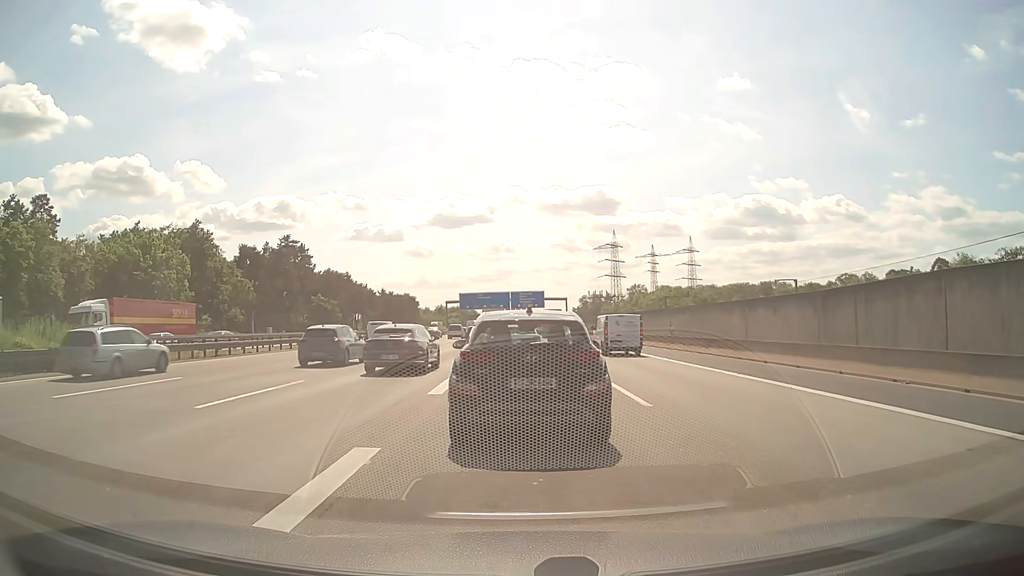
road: motorway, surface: asphalt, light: Day
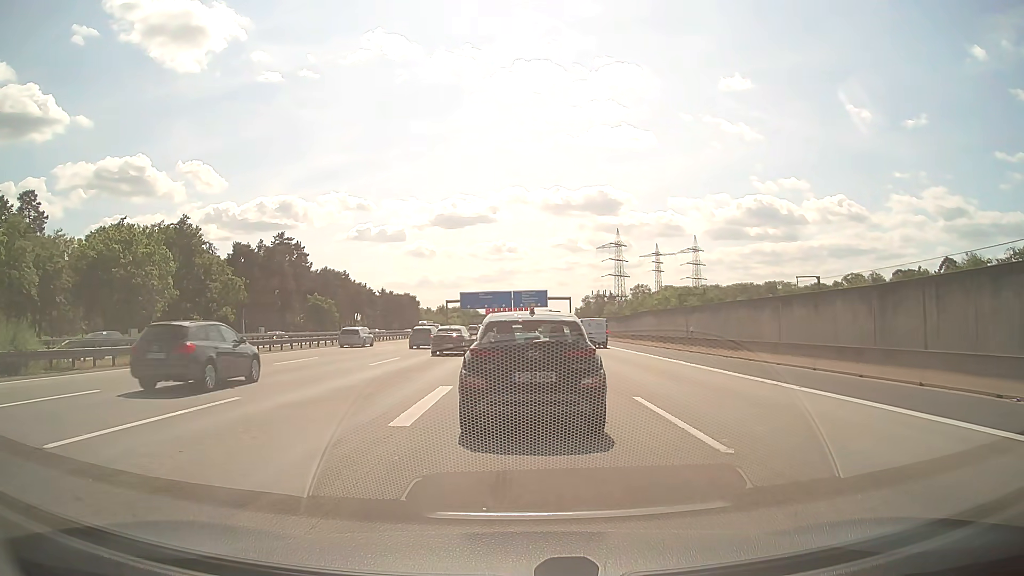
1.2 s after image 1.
(-0.1, +4.5) m; -1°
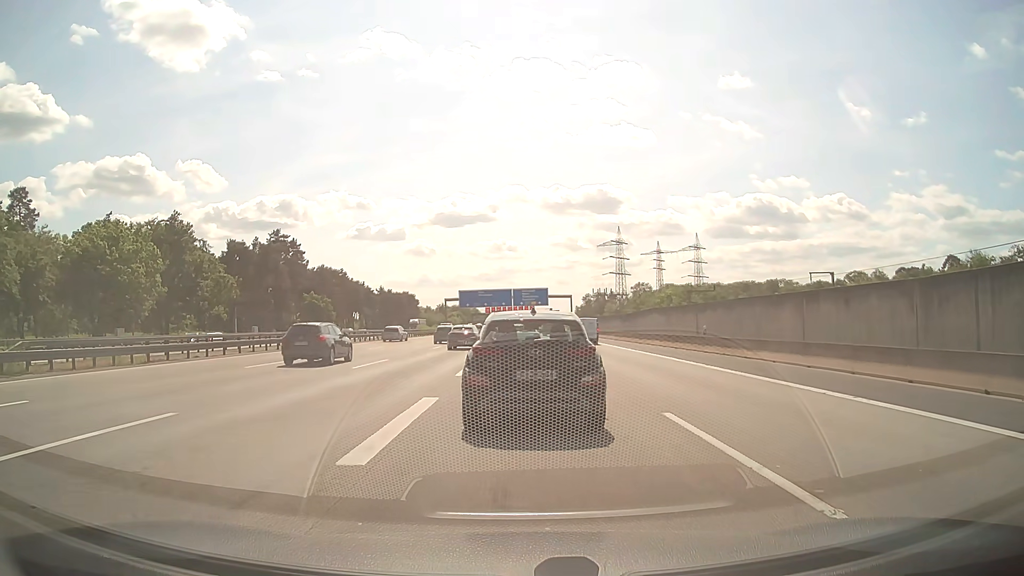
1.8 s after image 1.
(0.0, +2.8) m; 0°
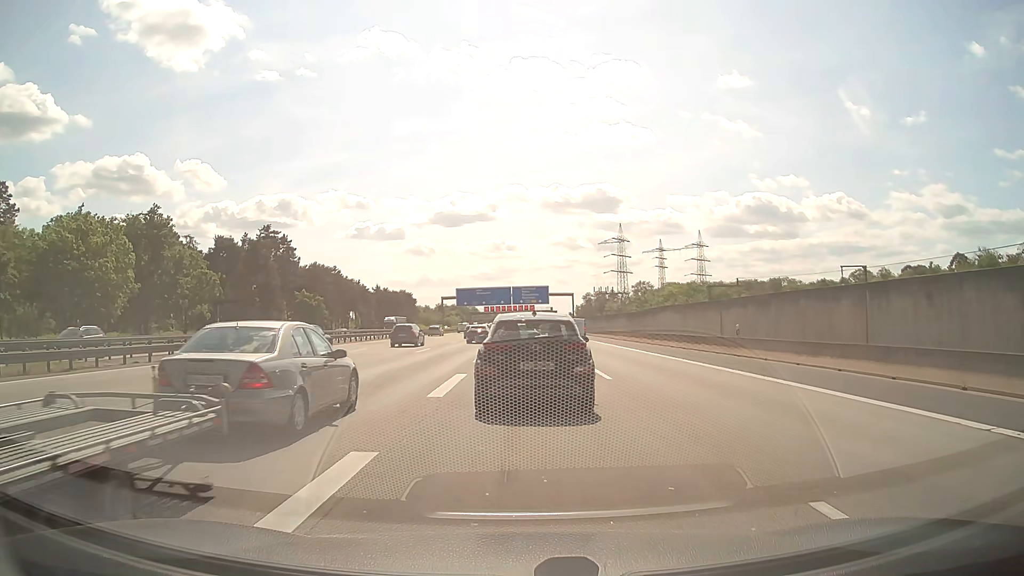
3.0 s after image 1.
(0.0, +5.5) m; +1°
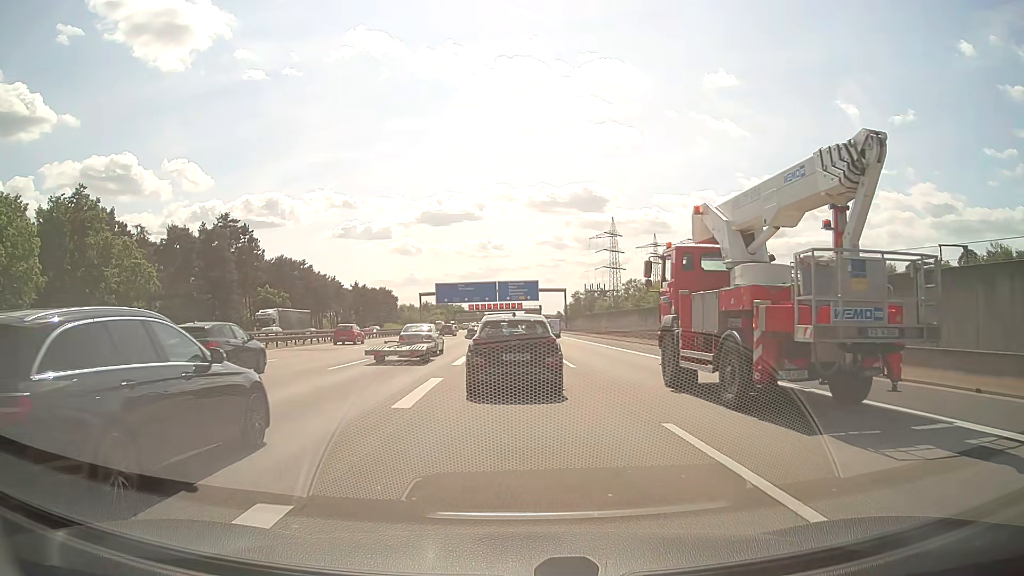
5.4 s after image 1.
(0.0, +14.3) m; +1°
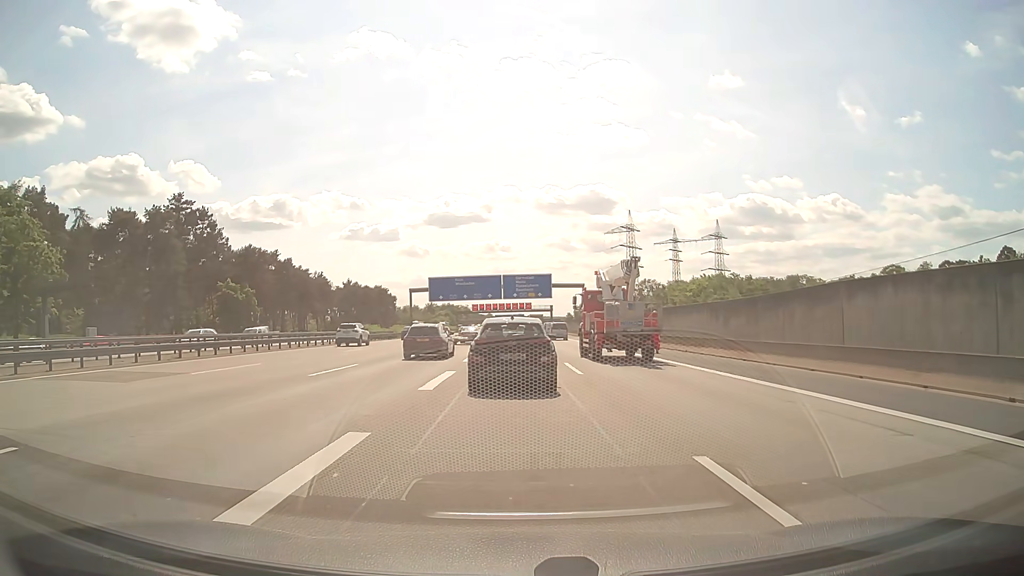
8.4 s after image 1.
(-0.1, +20.5) m; -1°
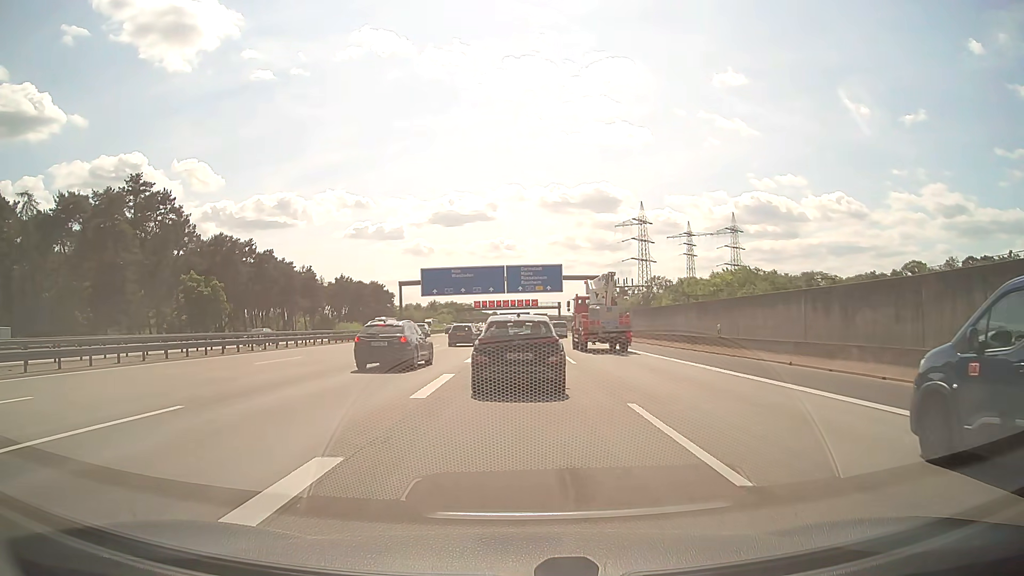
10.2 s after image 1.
(0.0, +13.8) m; -1°
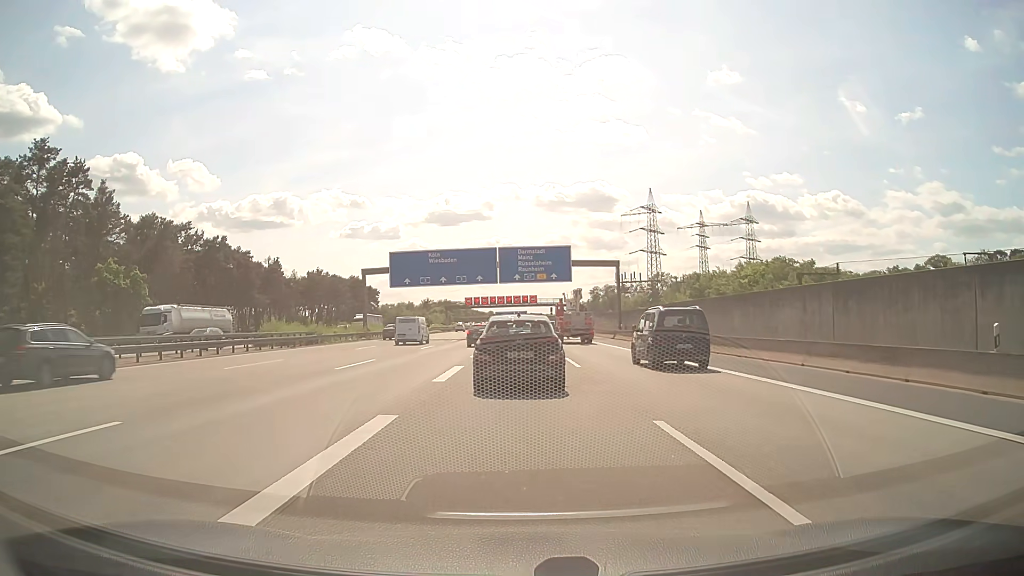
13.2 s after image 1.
(+0.1, +20.2) m; +1°
(0, +10) (0, +20) (0, +30) (0, +40) (0, +50) (0, +60) (0, +70) (0, +80) (0, +90) (0, +100) m
